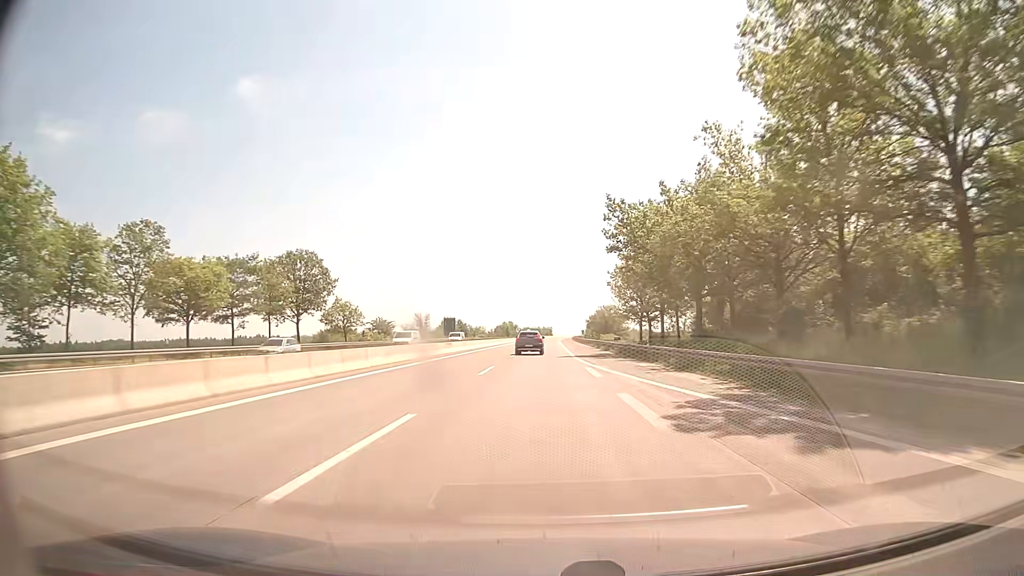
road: motorway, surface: concrete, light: Day
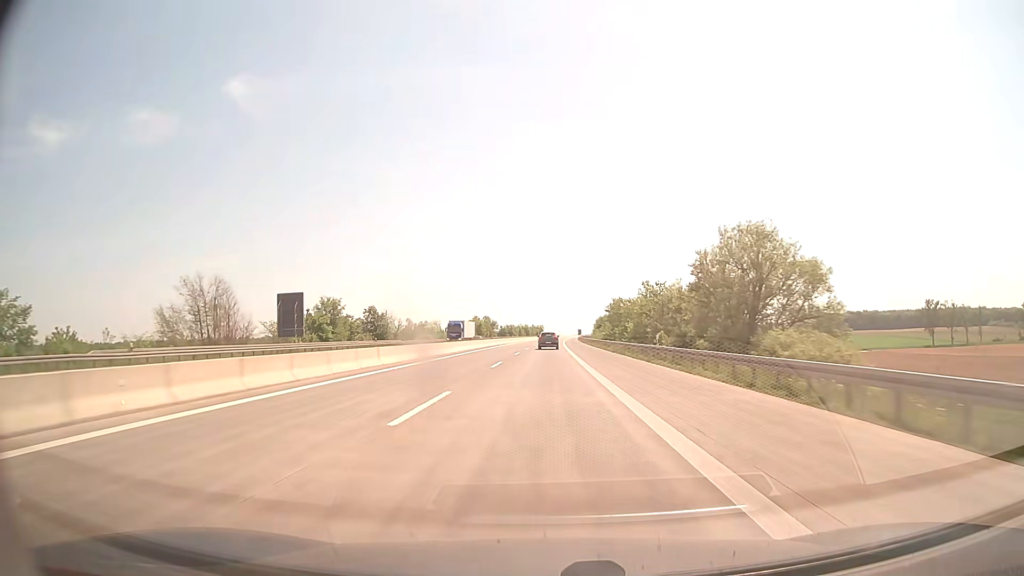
(+0.8, +103.2) m; +1°
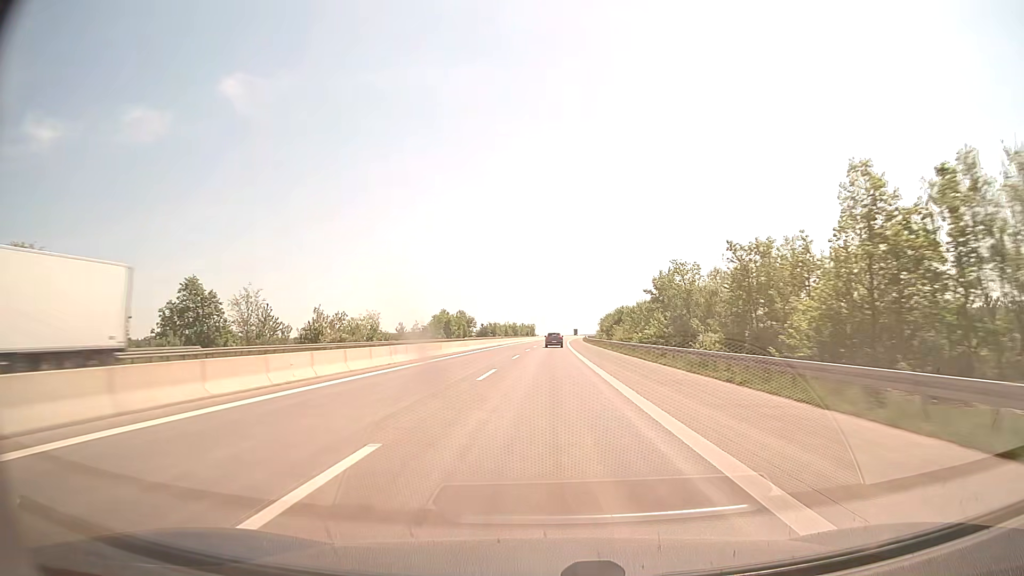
(+0.2, +62.0) m; +1°
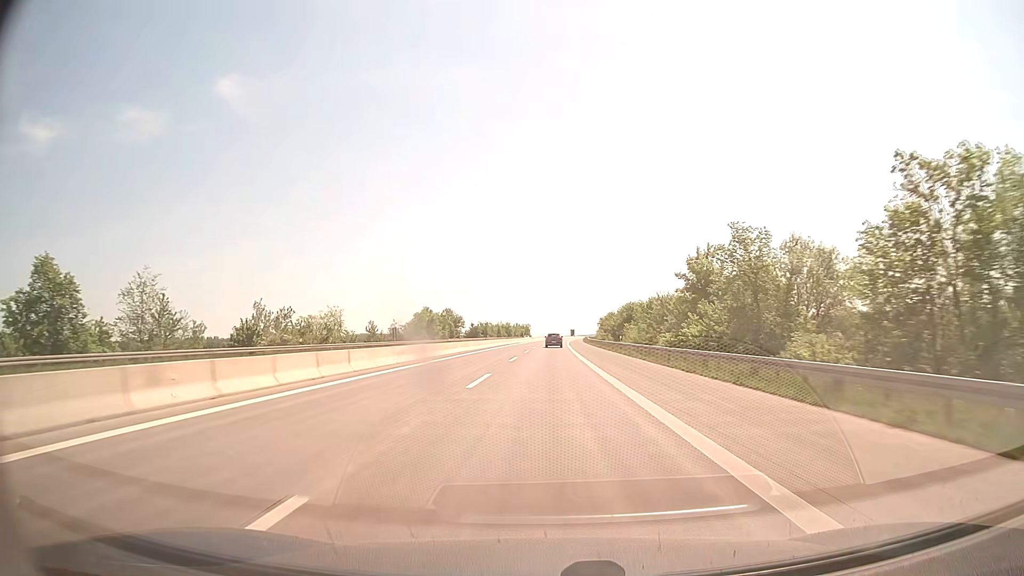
(+0.1, +20.7) m; 0°
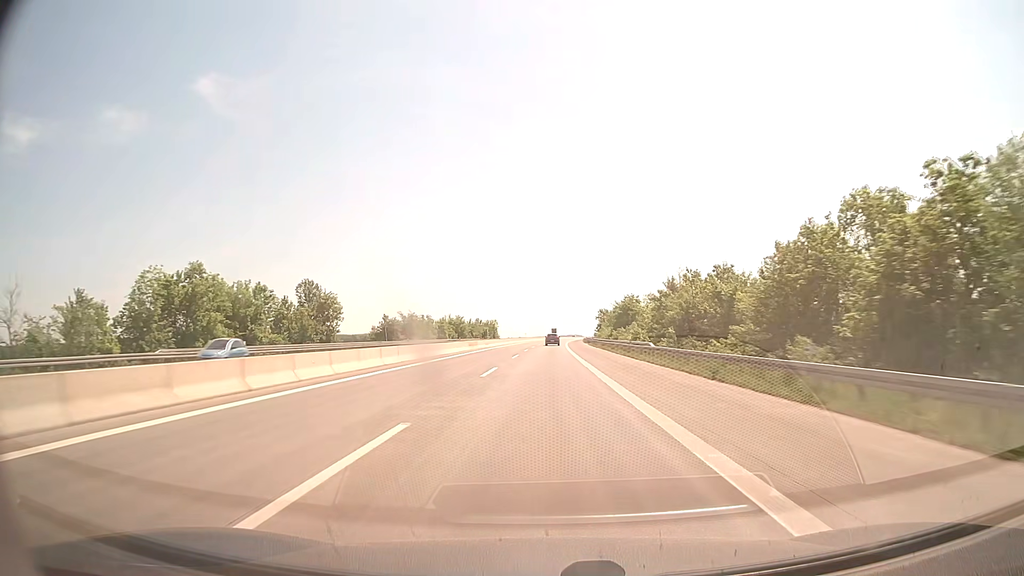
(+1.7, +103.2) m; +2°
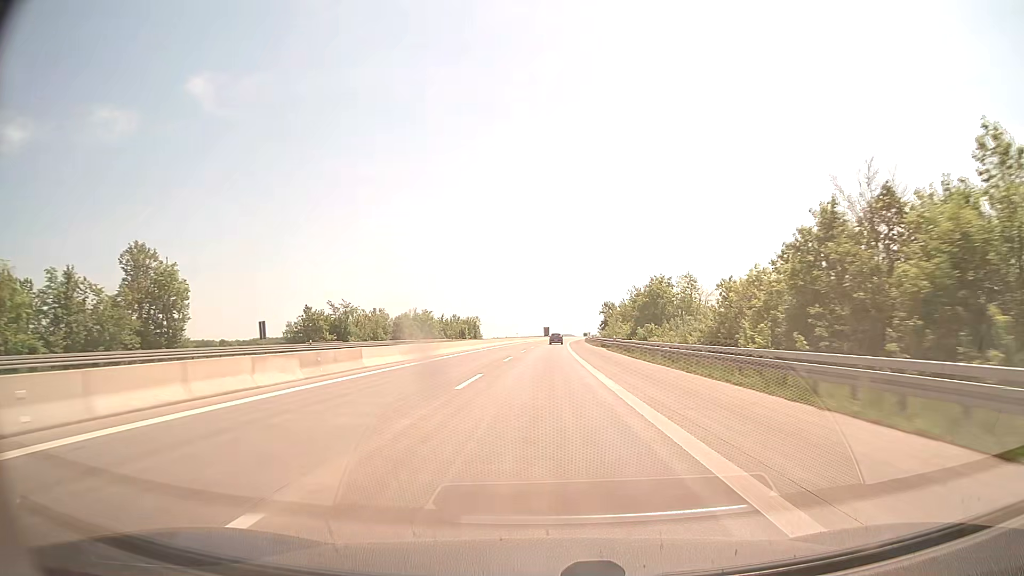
(+0.2, +41.3) m; +1°
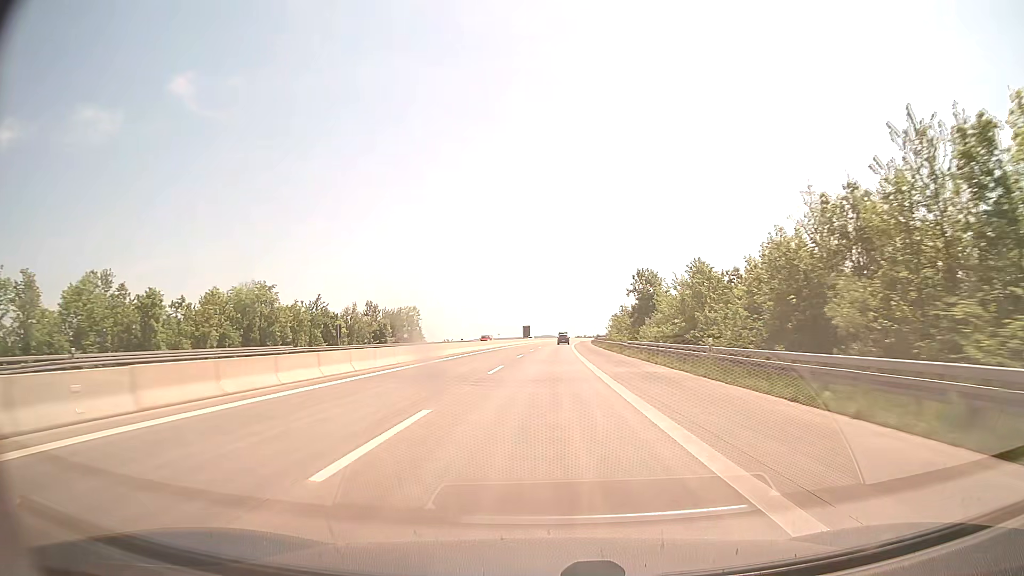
(+1.0, +82.6) m; +2°
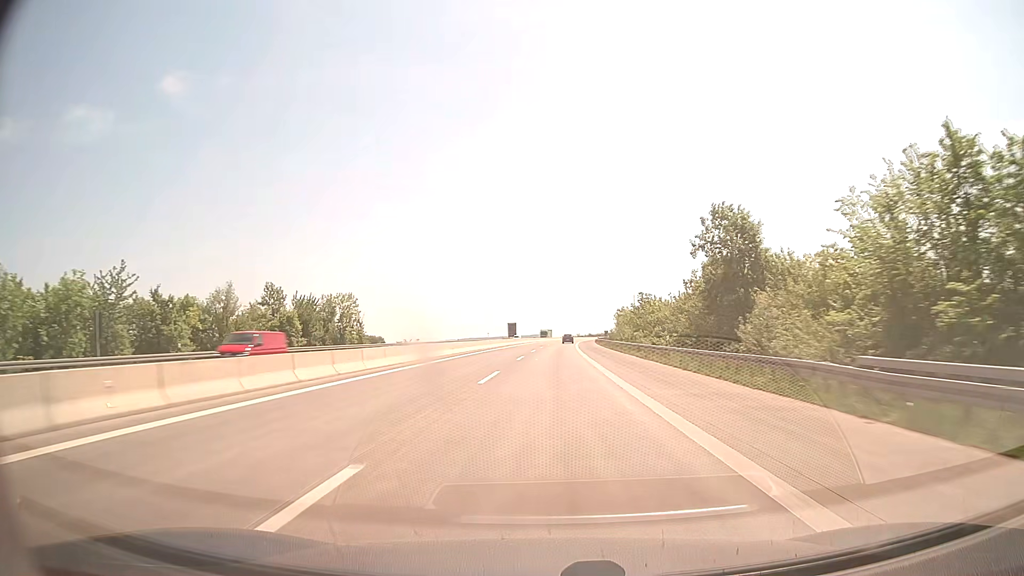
(+0.2, +41.3) m; +1°
(0, +10) (0, +20) (0, +30) (+1, +40) (+1, +50) (+1, +60) (+1, +70) (+2, +80) (+2, +90) (+3, +100) m
